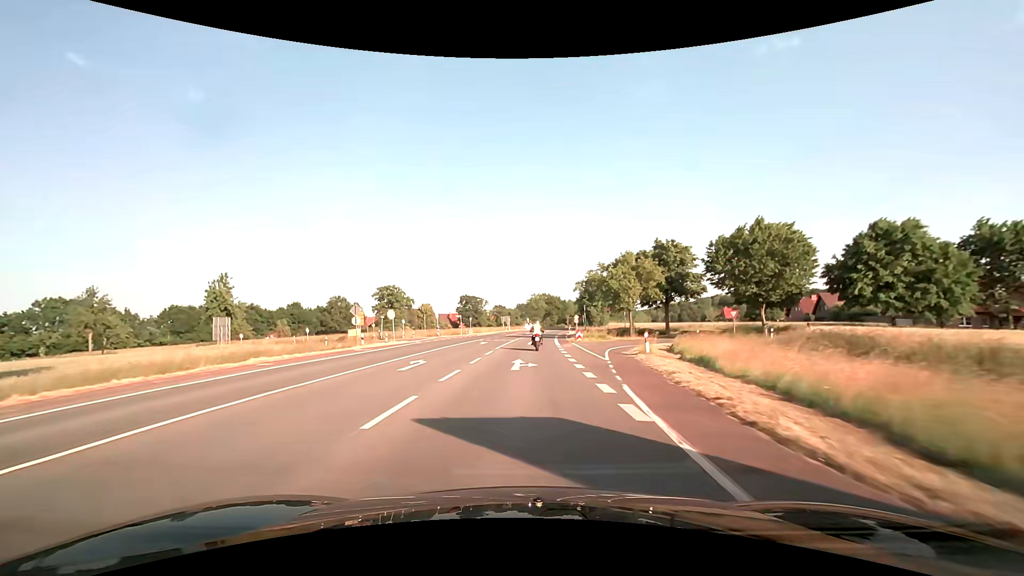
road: secondary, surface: asphalt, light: Day
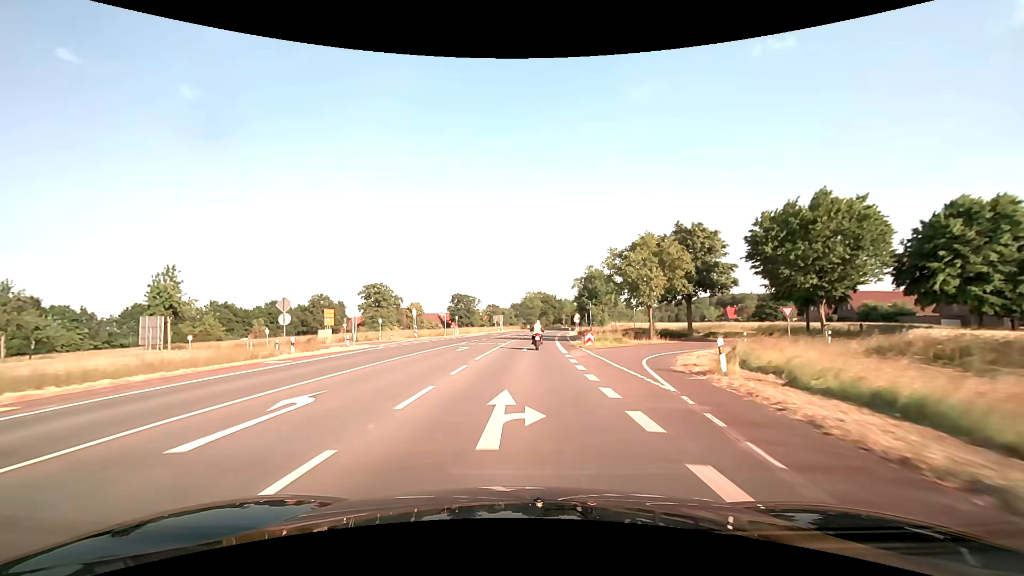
(0.0, +9.8) m; 0°
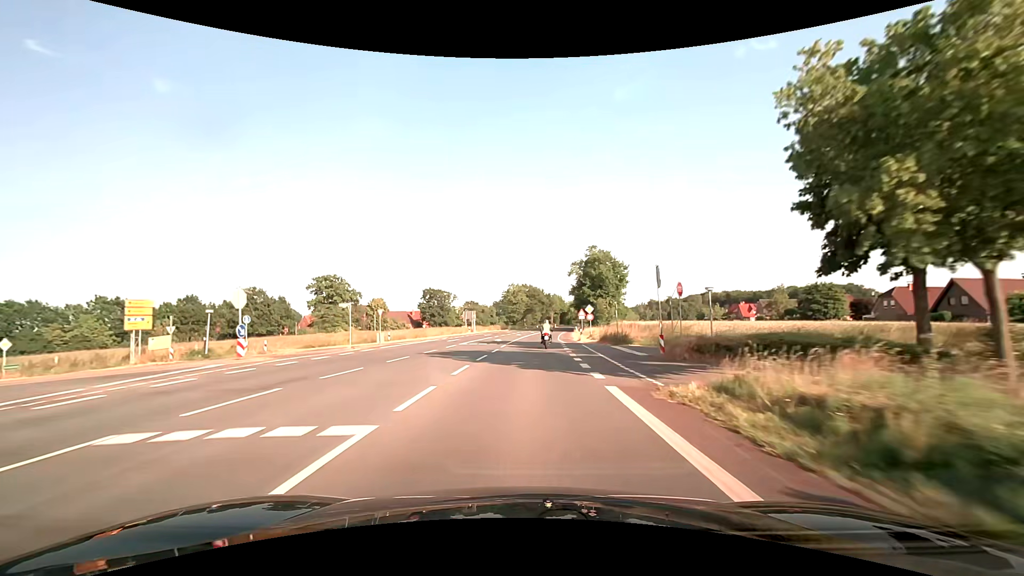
(+0.5, +29.9) m; +2°
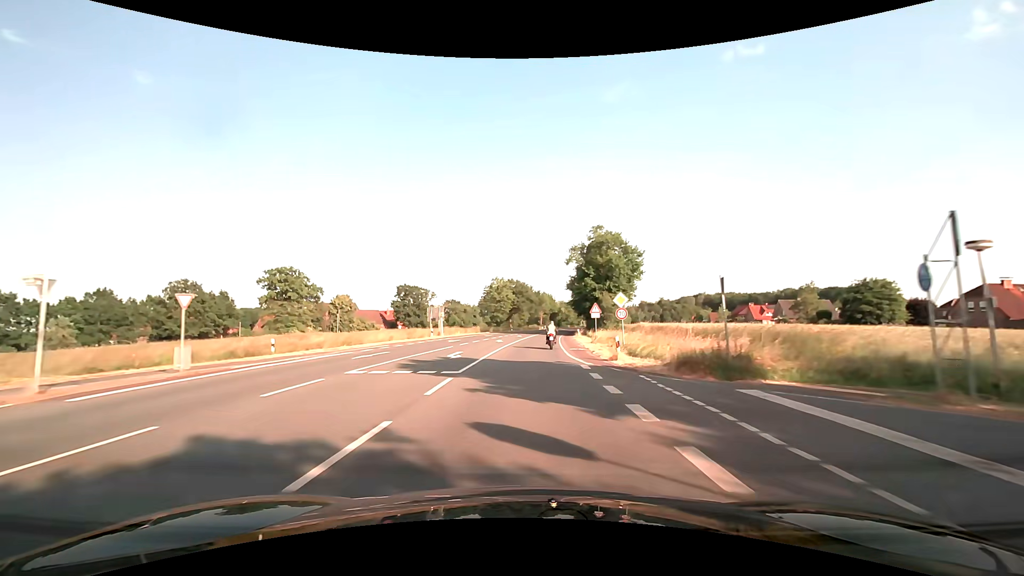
(+0.2, +20.4) m; +1°
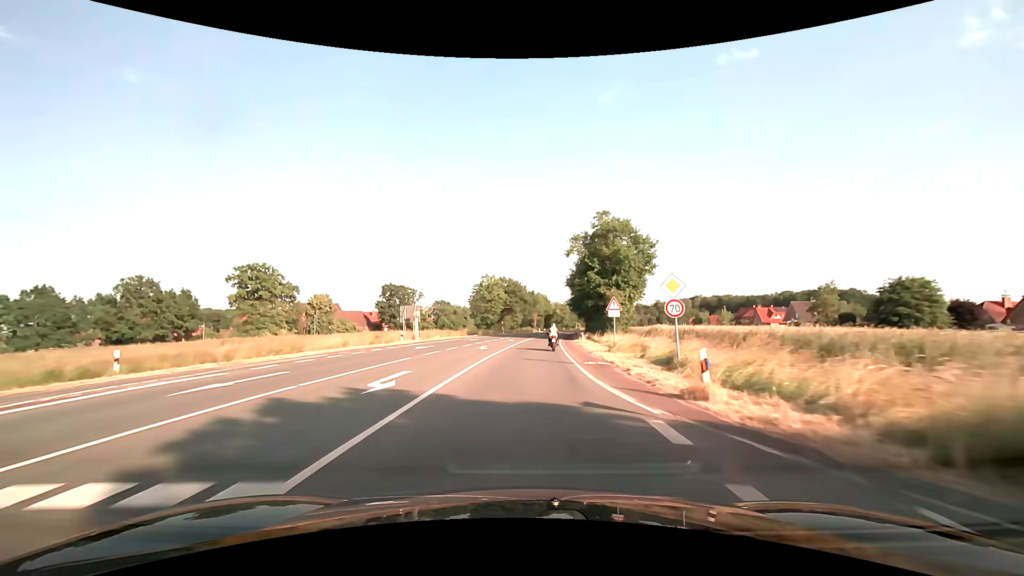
(+0.1, +10.4) m; +1°
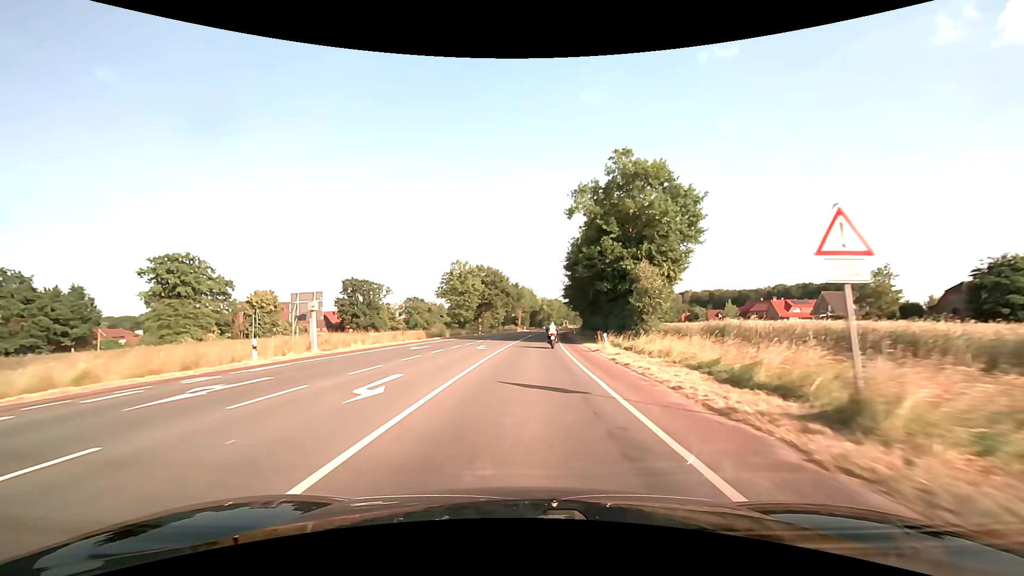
(+0.3, +21.1) m; +2°
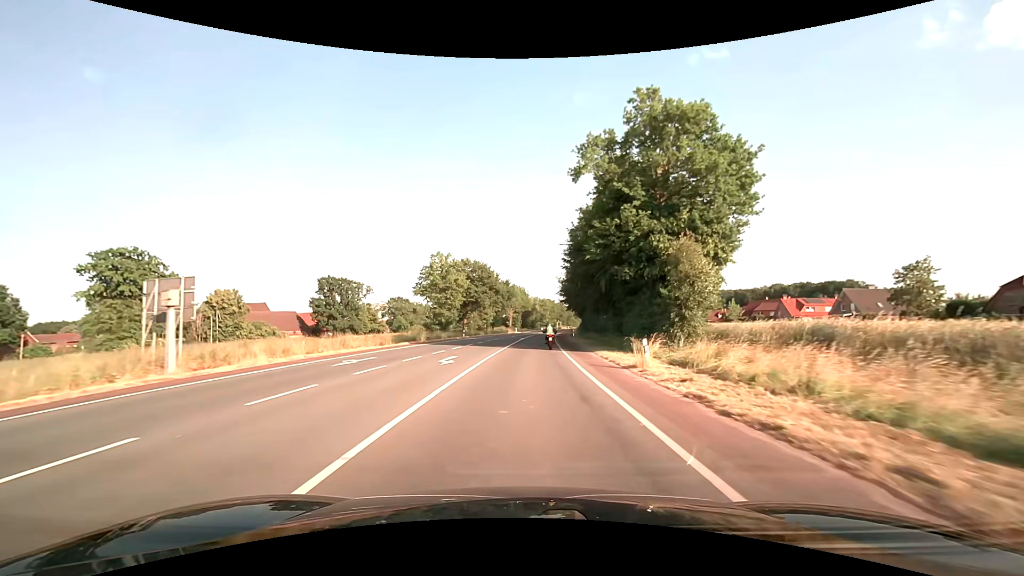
(+0.1, +10.7) m; +1°
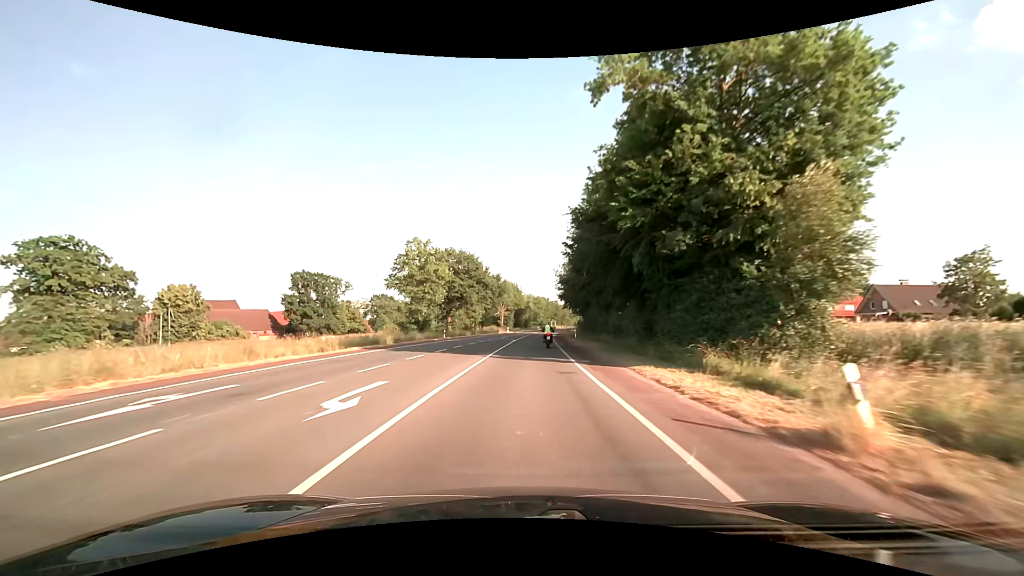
(+0.1, +10.8) m; +1°
(0, +10) (0, +20) (0, +30) (+1, +40) (+1, +50) (+2, +60) (+2, +70) (+3, +80) (+4, +90) (+5, +100) m
